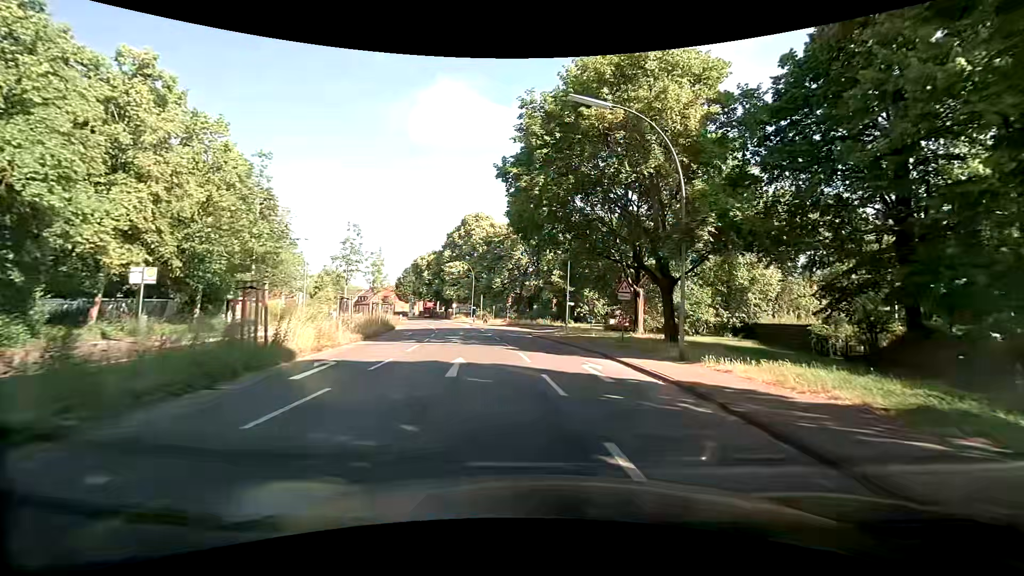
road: tertiary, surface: asphalt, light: Day
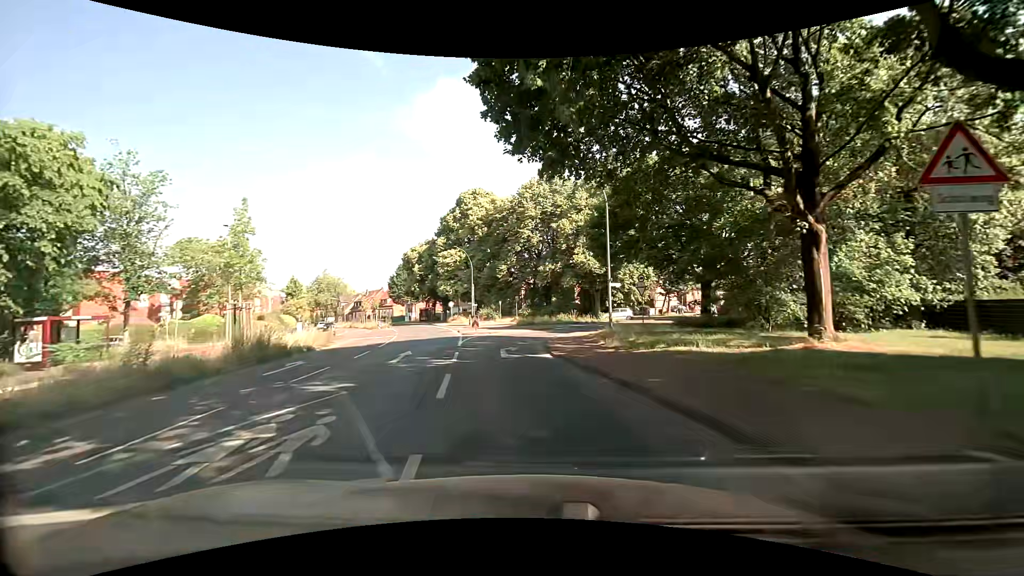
(+0.1, +19.0) m; -2°
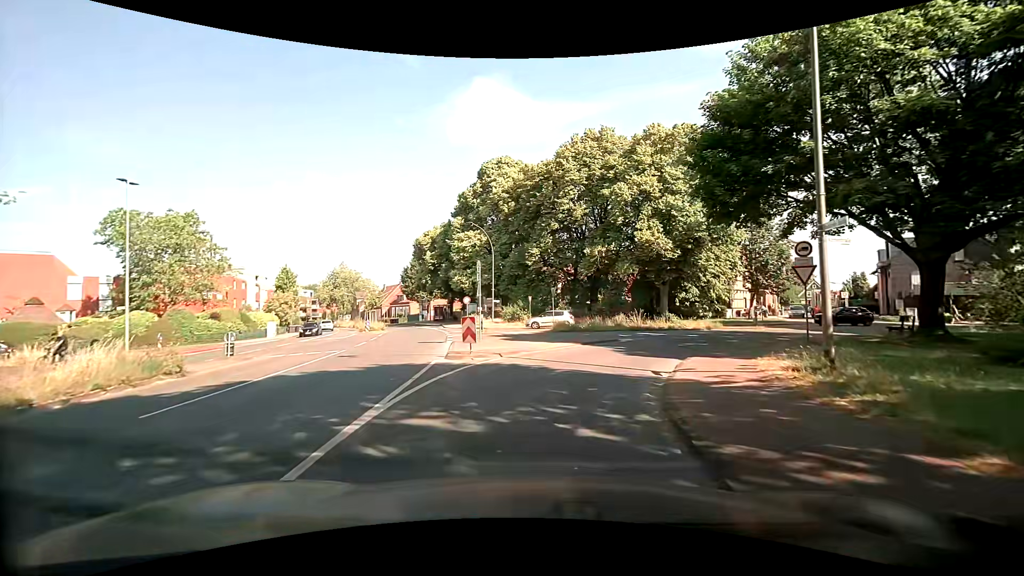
(-0.6, +16.3) m; -4°
